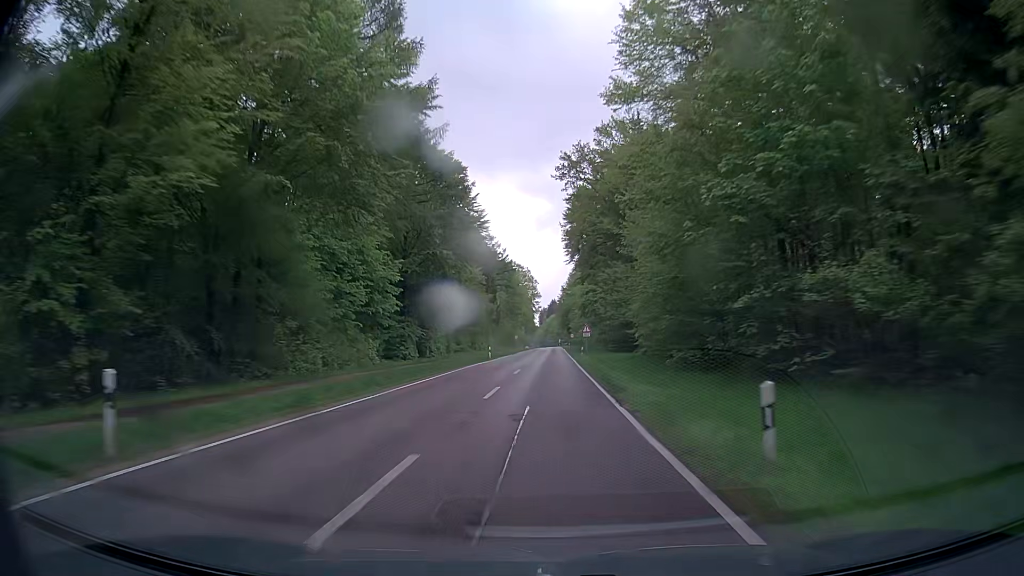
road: secondary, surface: asphalt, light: Day
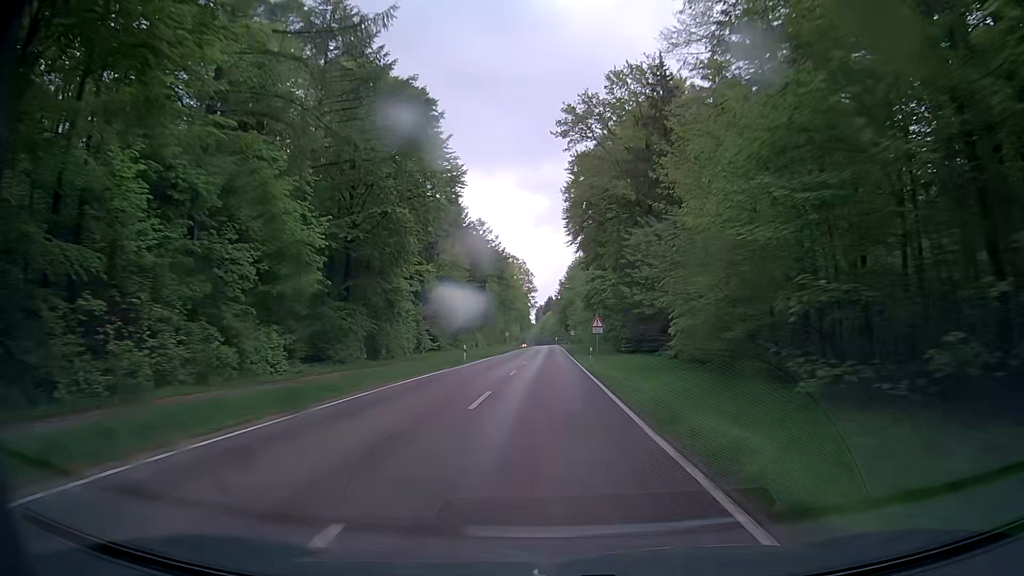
(0.0, +15.3) m; 0°
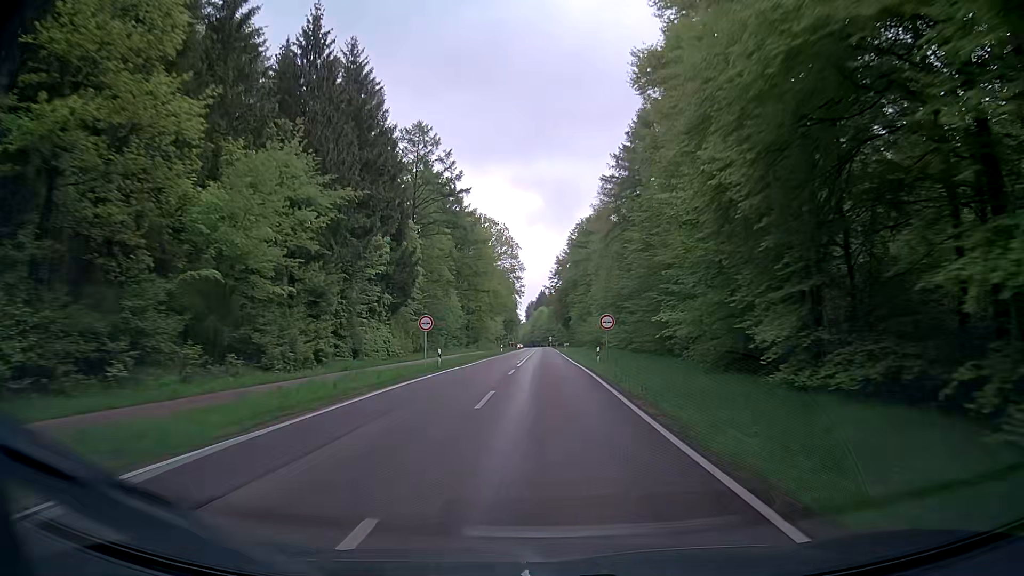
(+0.4, +60.1) m; +1°
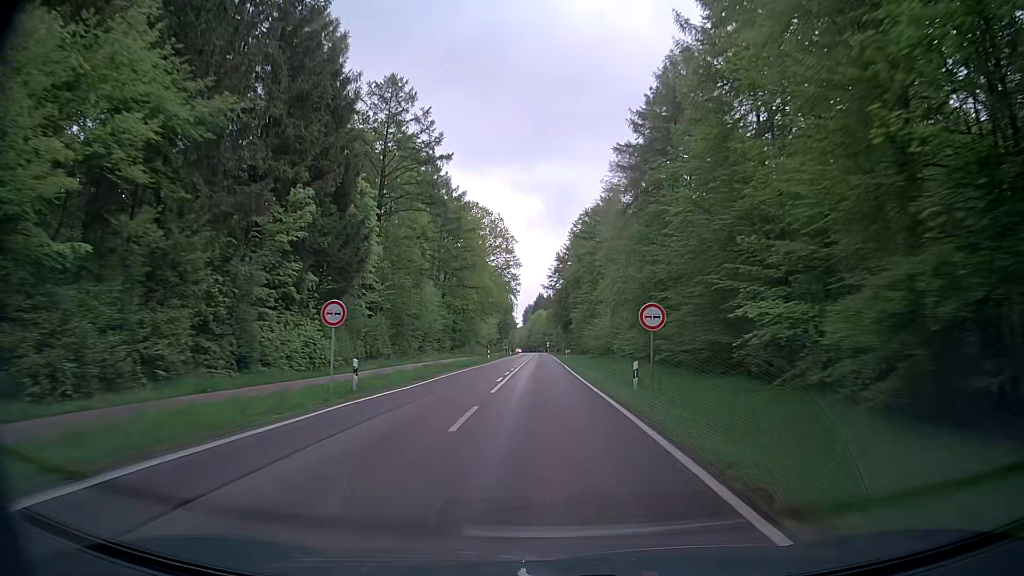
(0.0, +14.8) m; 0°
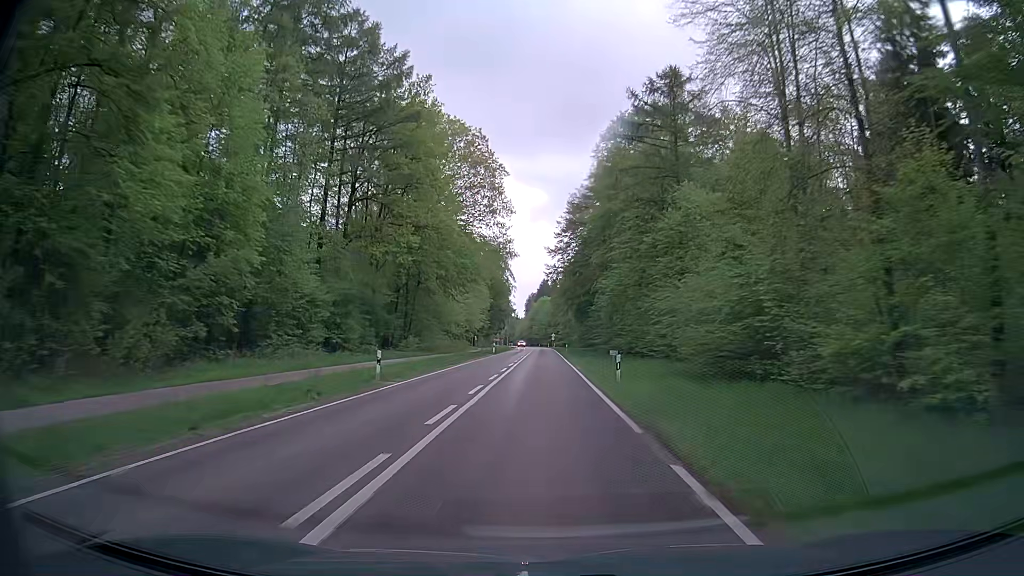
(0.0, +44.7) m; -1°
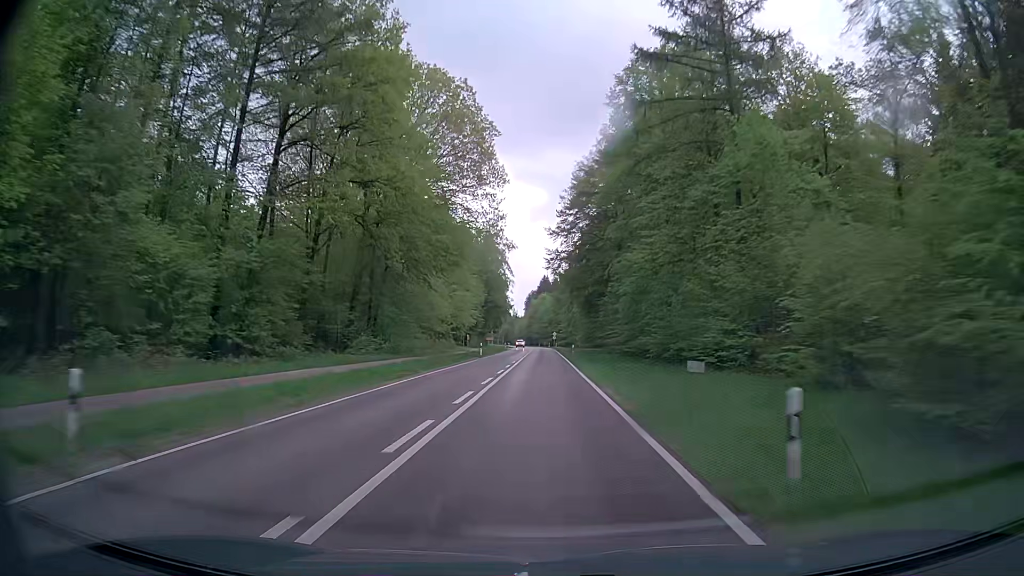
(+0.1, +15.0) m; 0°
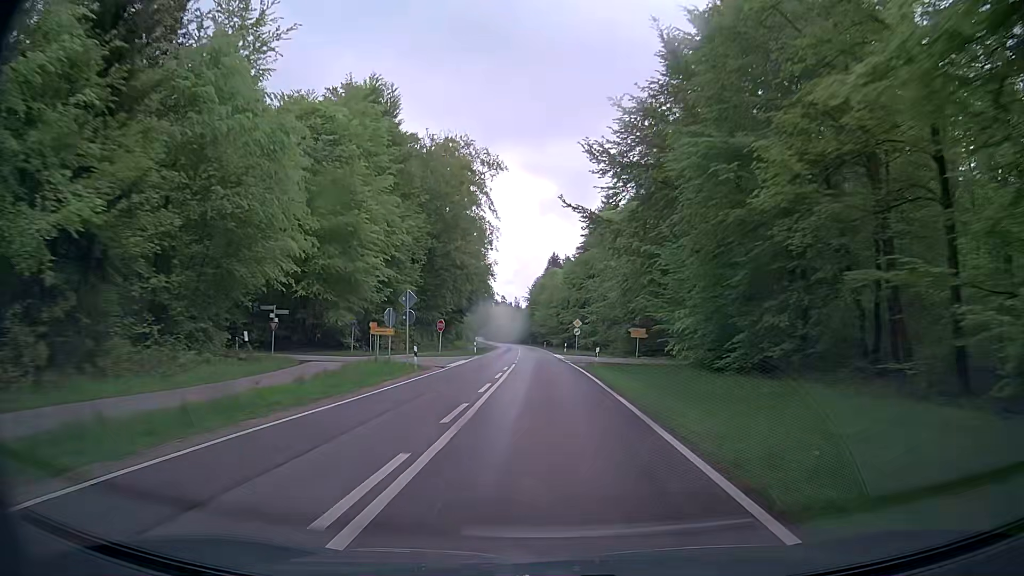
(-0.5, +75.5) m; -1°
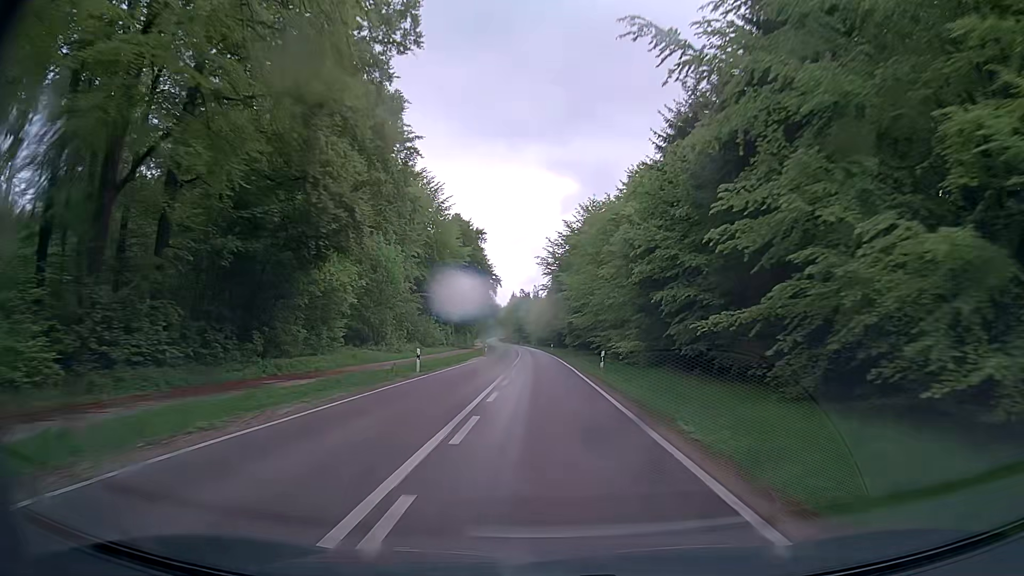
(-0.7, +74.5) m; -2°
(0, +10) (0, +20) (0, +30) (0, +40) (-1, +50) (-1, +60) (-1, +70) (-2, +80) (-2, +90) (-3, +100) m
